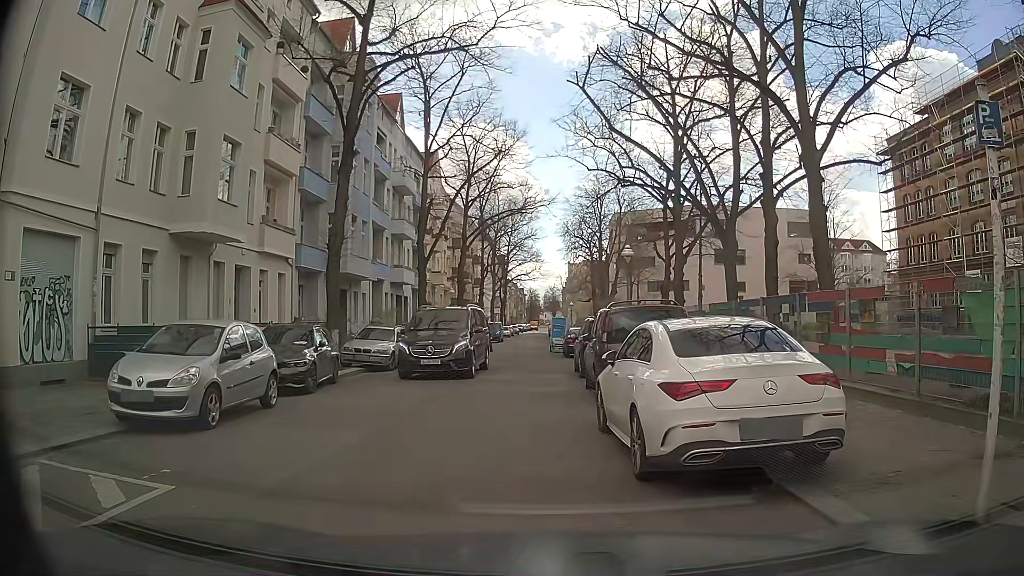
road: residential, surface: asphalt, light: Day
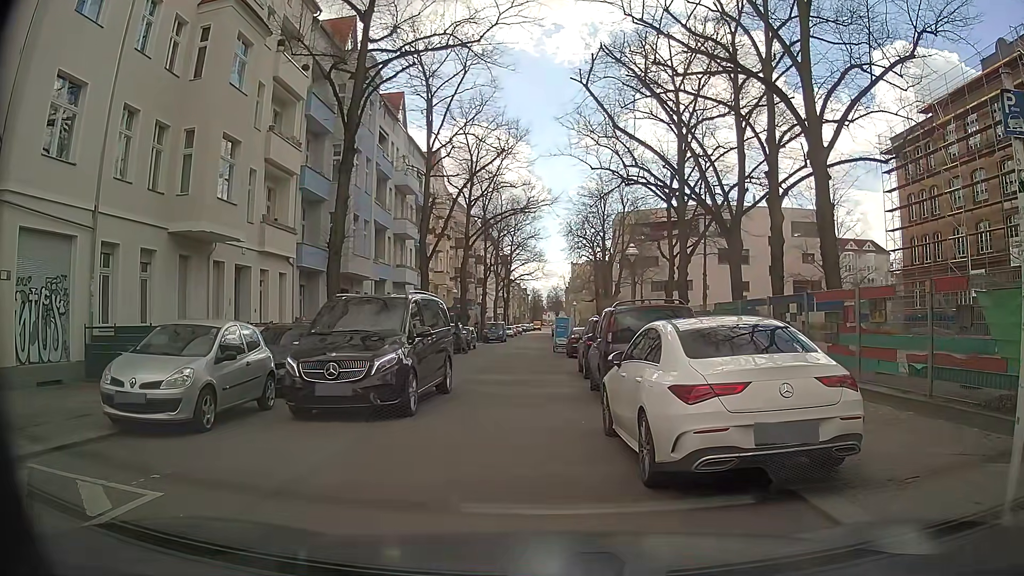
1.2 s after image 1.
(0.0, +0.3) m; 0°
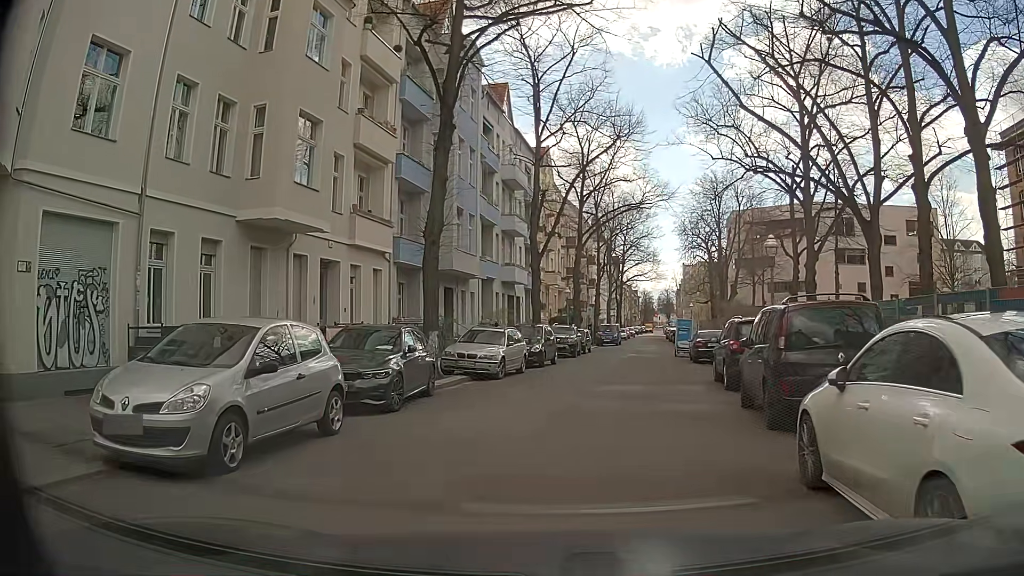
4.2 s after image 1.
(-0.3, +3.1) m; -7°
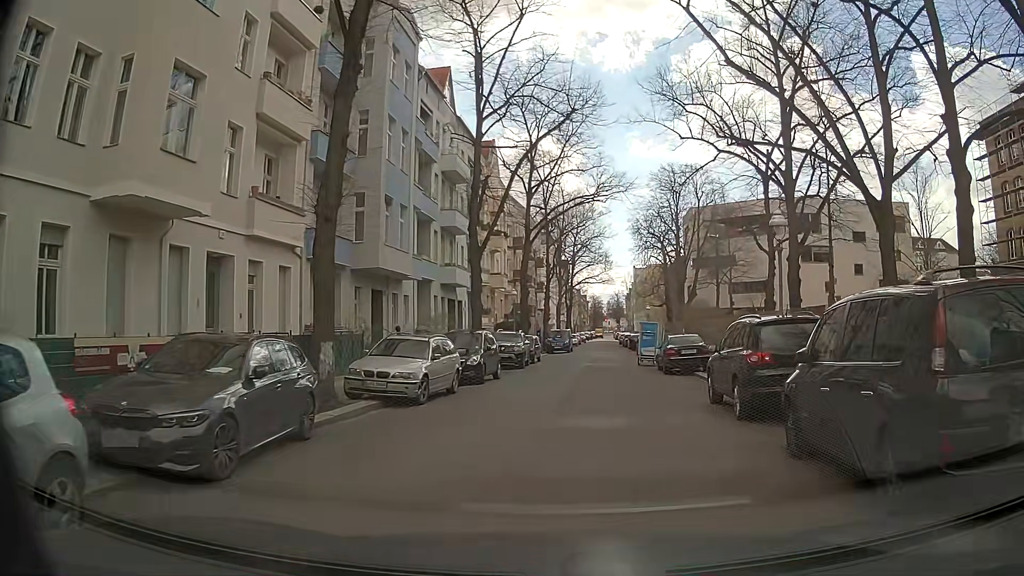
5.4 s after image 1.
(0.0, +5.0) m; +3°
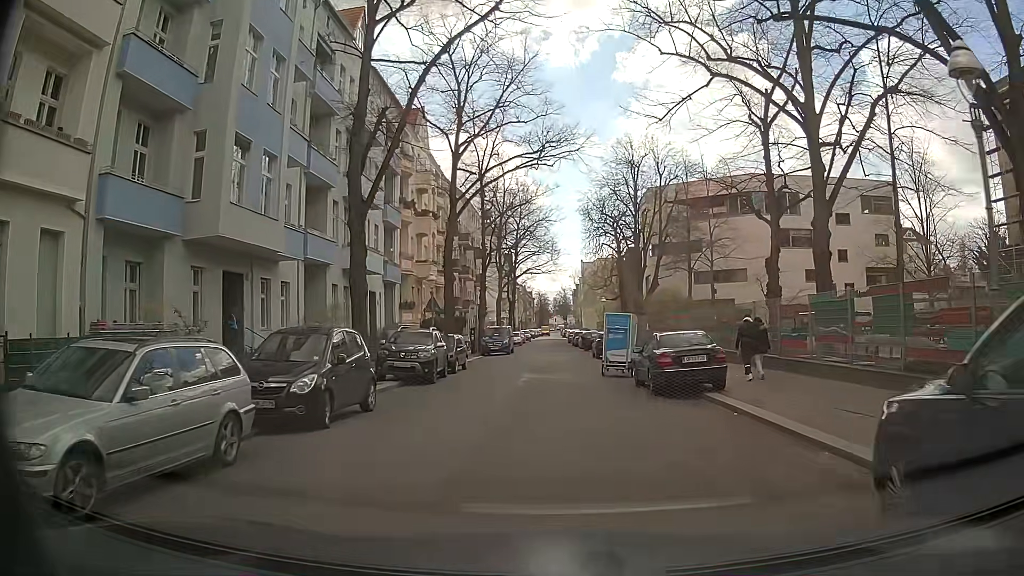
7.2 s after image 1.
(+0.6, +9.7) m; +2°
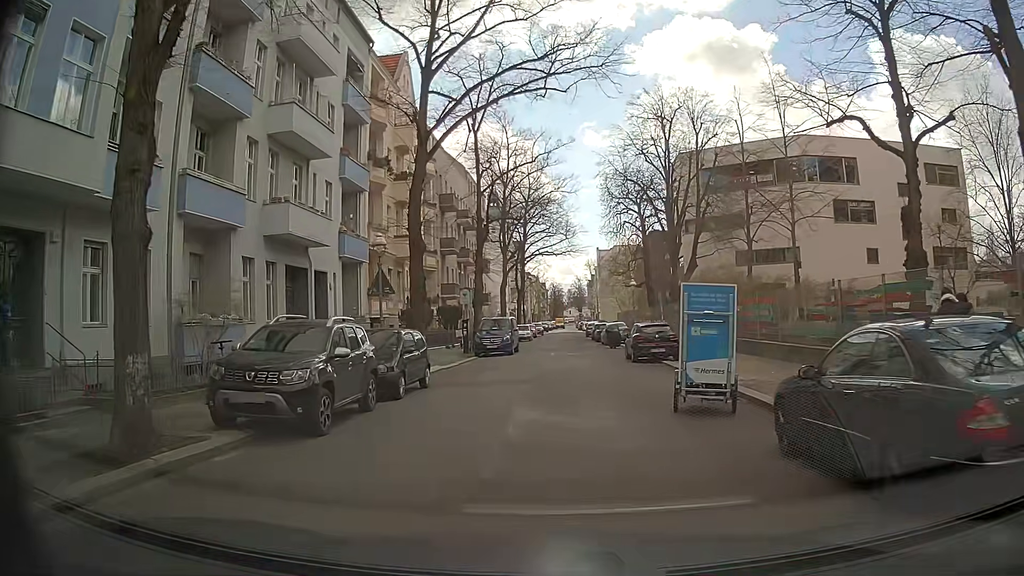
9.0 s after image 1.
(+0.4, +11.0) m; -1°
